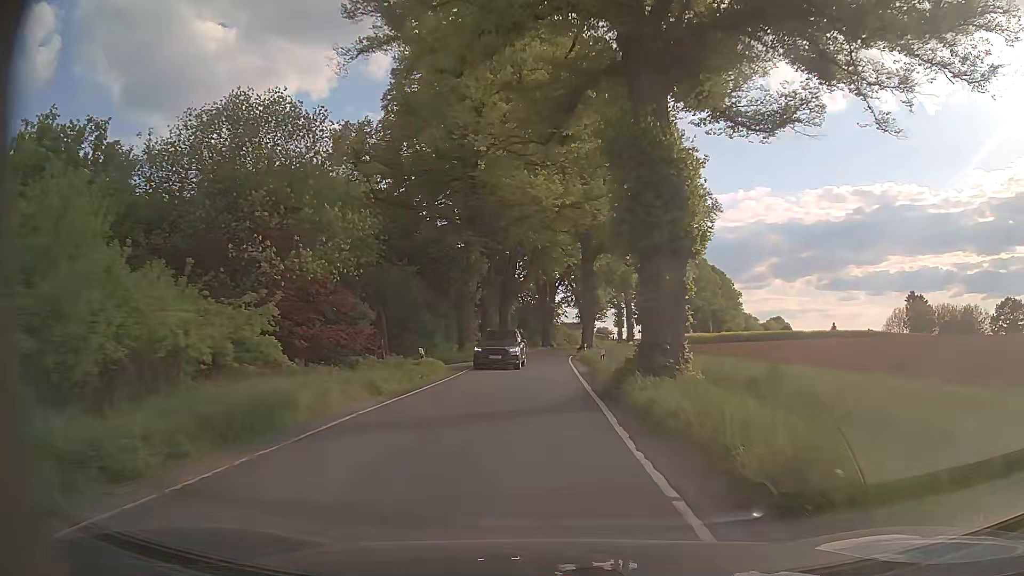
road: tertiary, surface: asphalt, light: Day
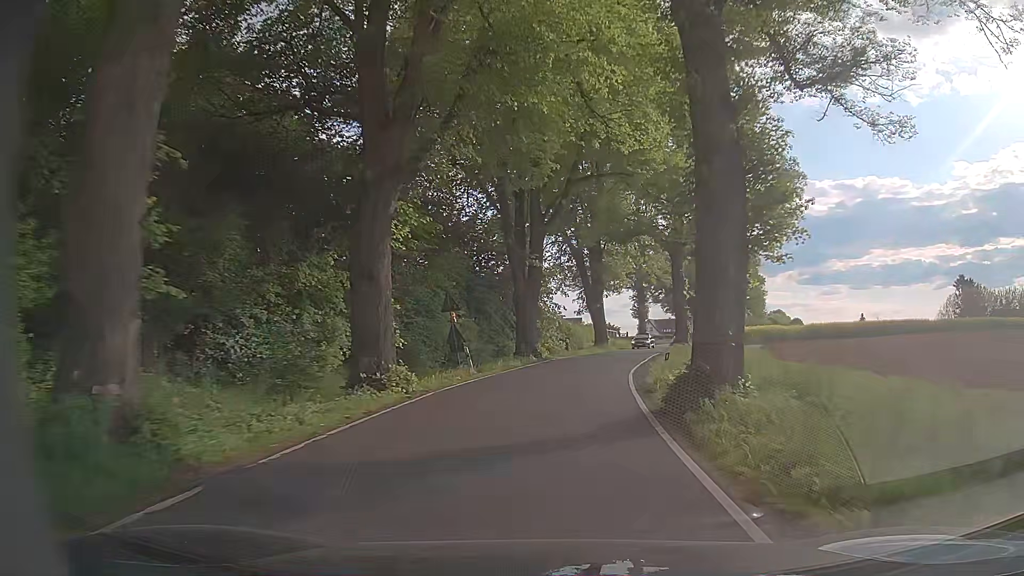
(+0.3, +43.5) m; +1°
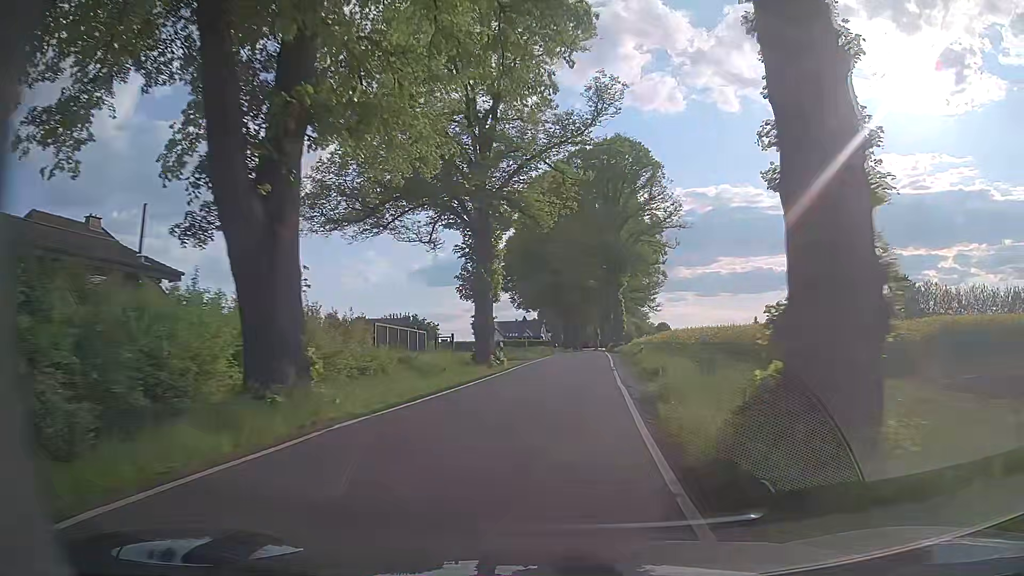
(+6.1, +44.7) m; +13°
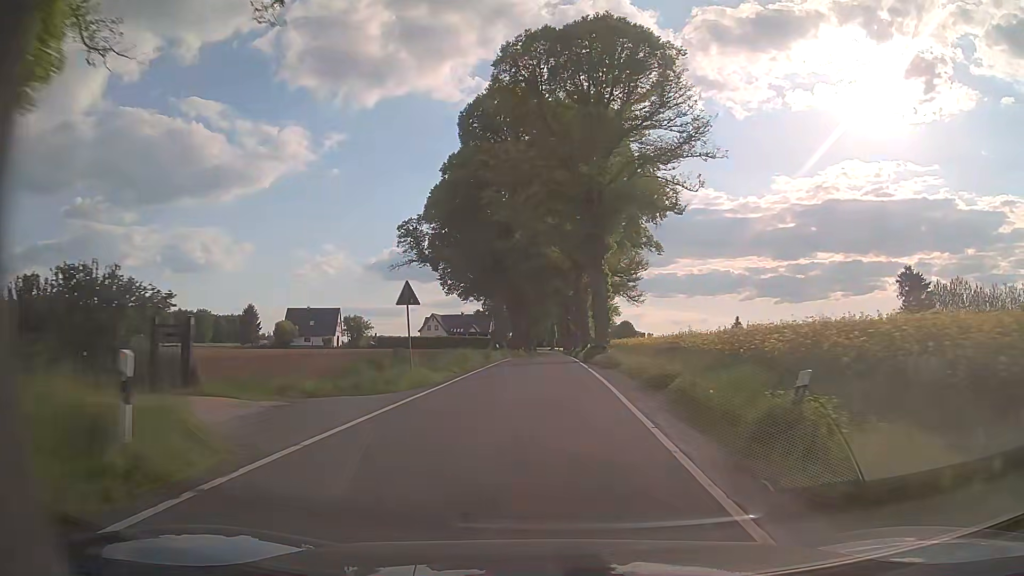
(+1.6, +27.4) m; +5°
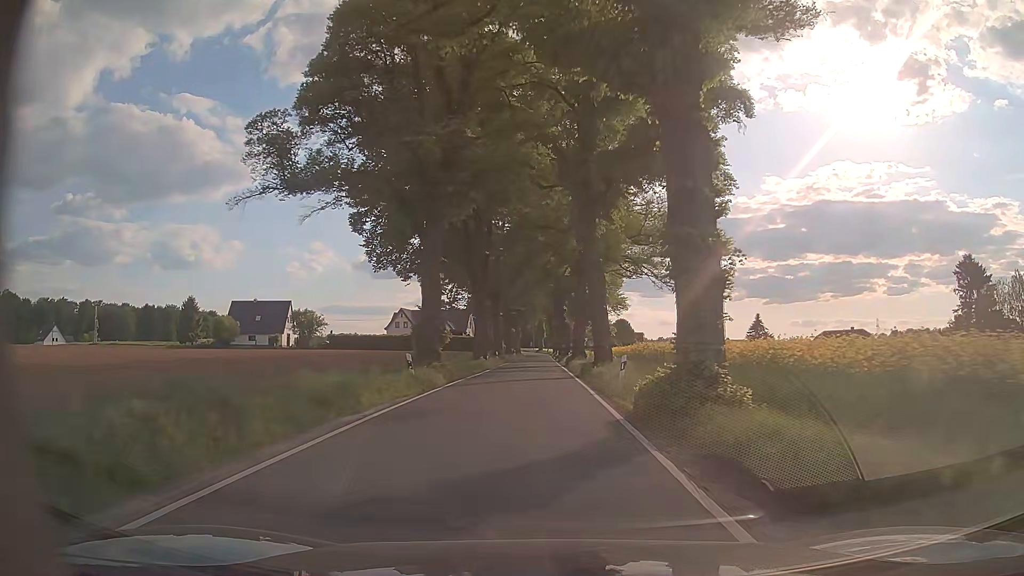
(+0.4, +27.5) m; +1°
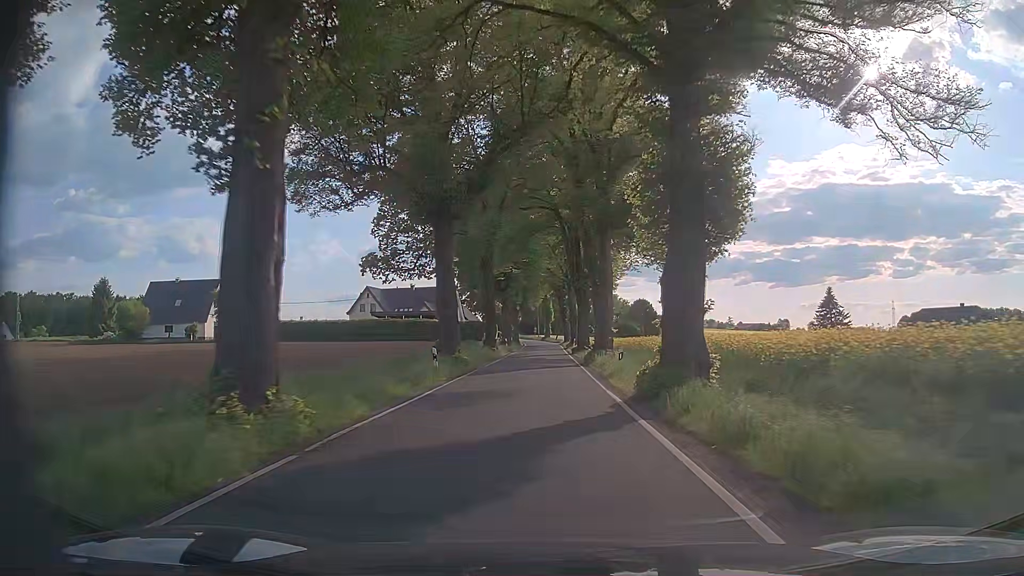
(-0.3, +37.7) m; 0°
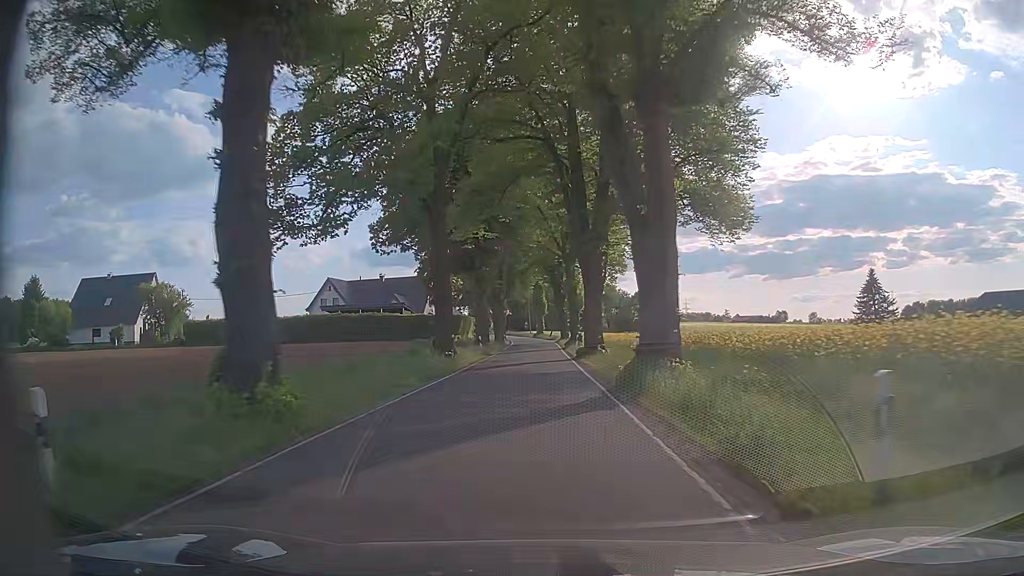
(0.0, +19.3) m; 0°
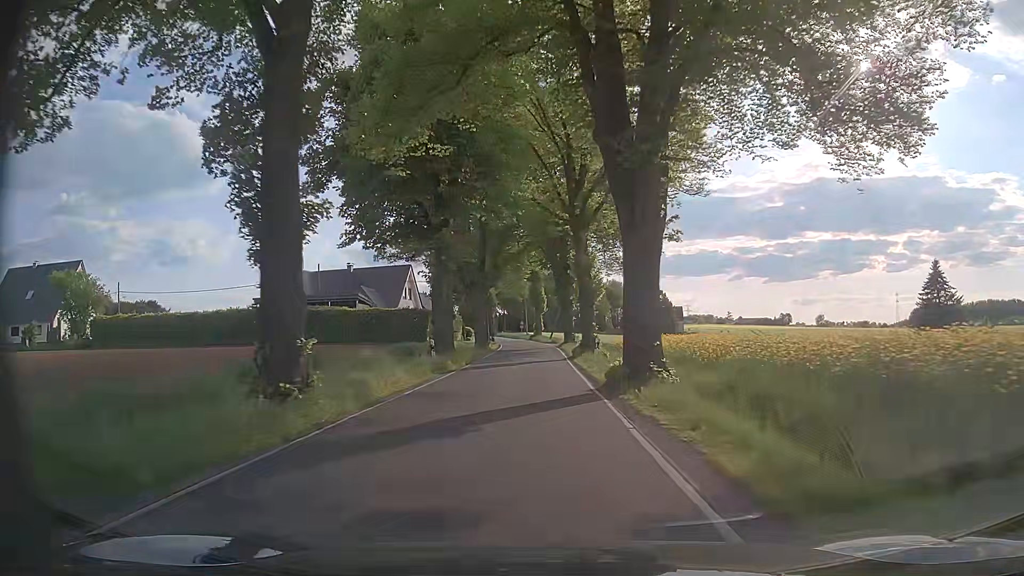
(+0.1, +18.6) m; +1°
(0, +10) (0, +20) (-1, +30) (-1, +40) (-1, +50) (-2, +60) (-2, +70) (-3, +80) (-5, +90) (-6, +100) m
